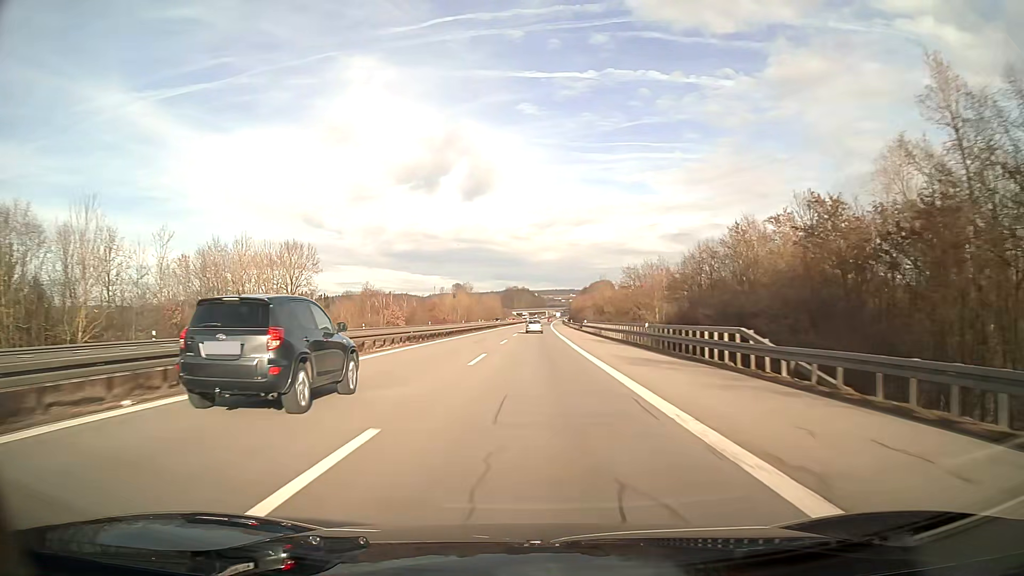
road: motorway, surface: asphalt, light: Day
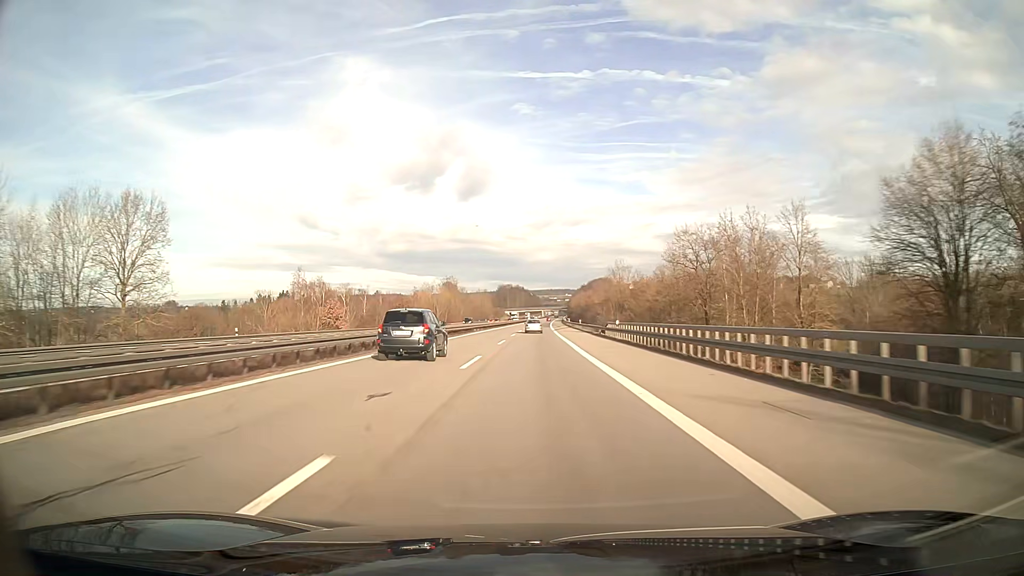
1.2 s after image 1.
(+0.1, +38.1) m; 0°
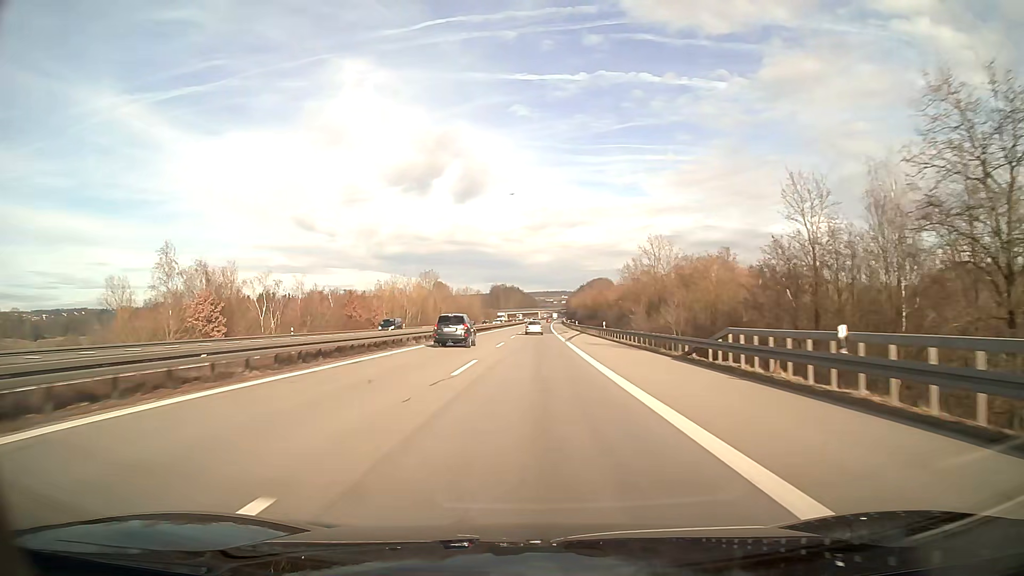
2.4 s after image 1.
(+0.1, +37.9) m; 0°
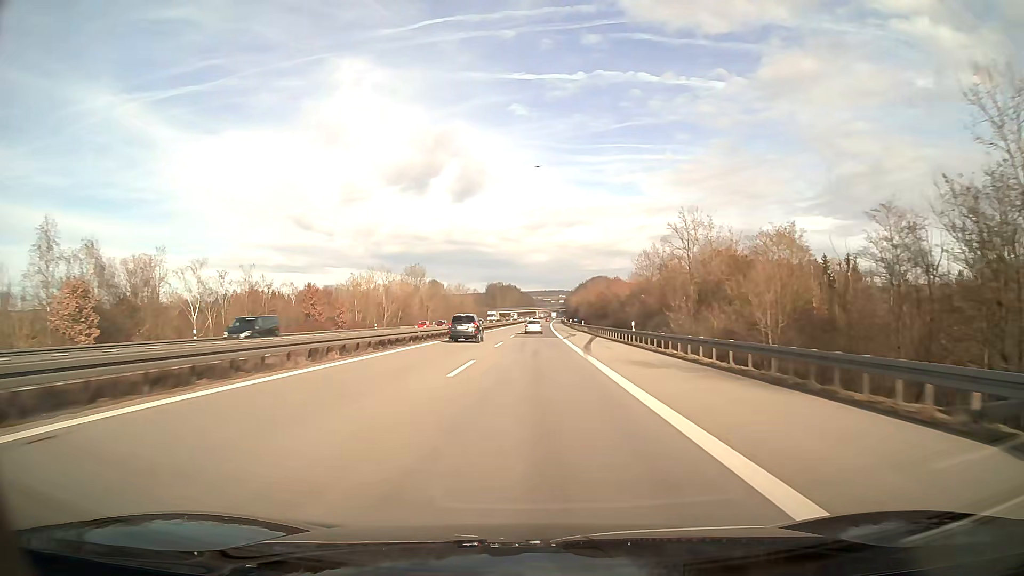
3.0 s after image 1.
(0.0, +19.0) m; 0°
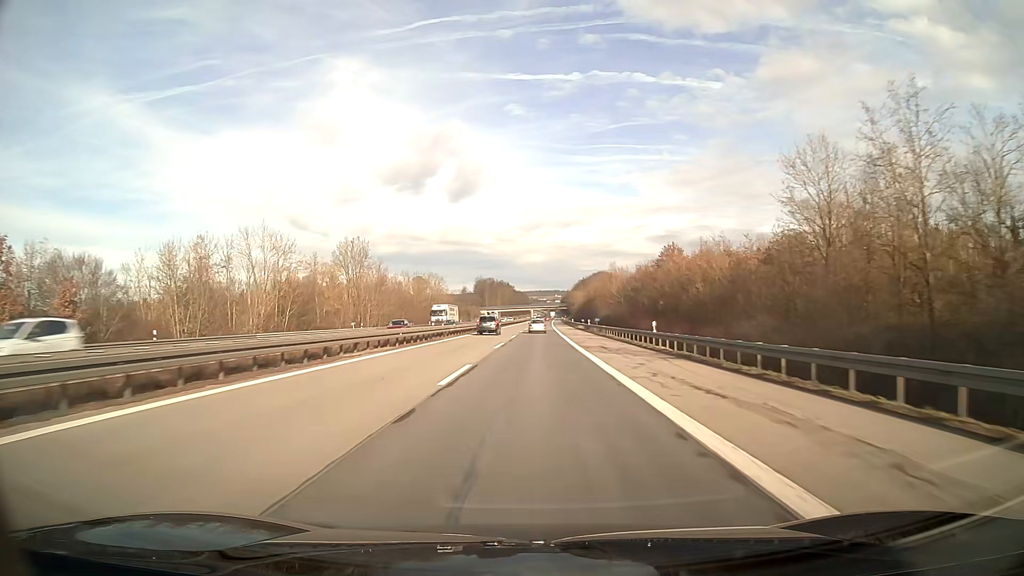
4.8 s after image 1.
(+0.2, +57.0) m; 0°
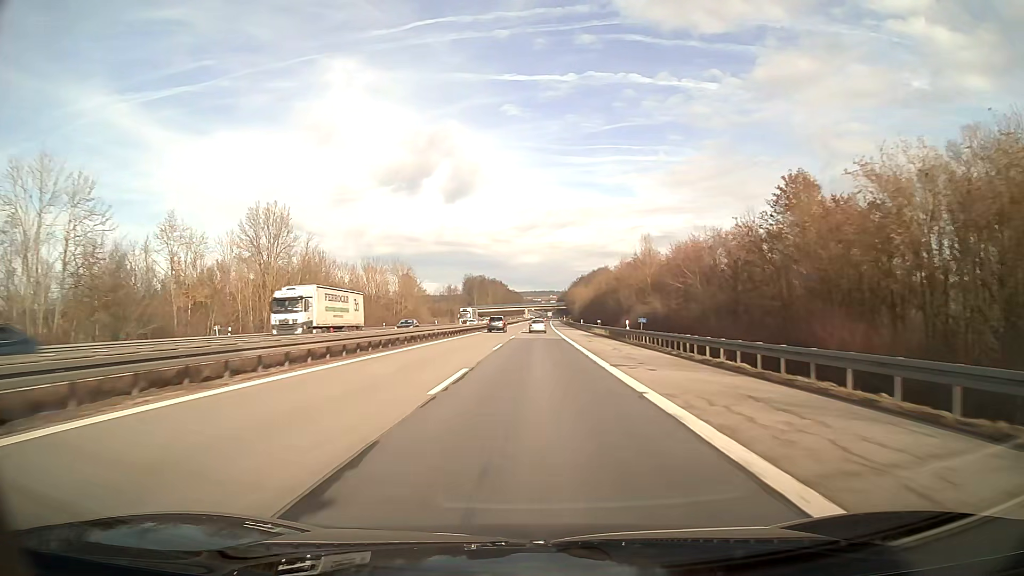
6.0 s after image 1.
(+0.2, +38.0) m; 0°
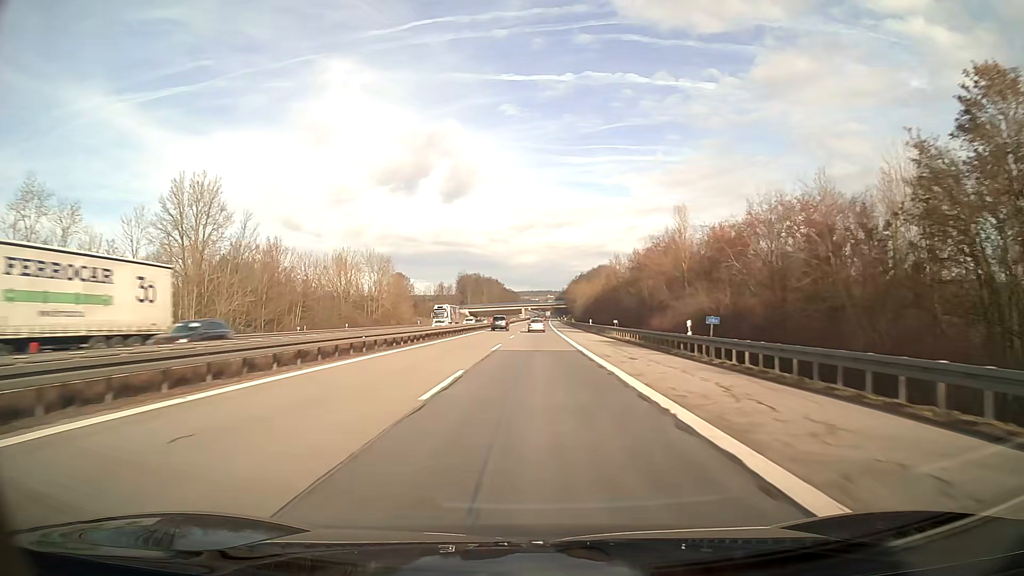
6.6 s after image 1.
(0.0, +19.0) m; 0°
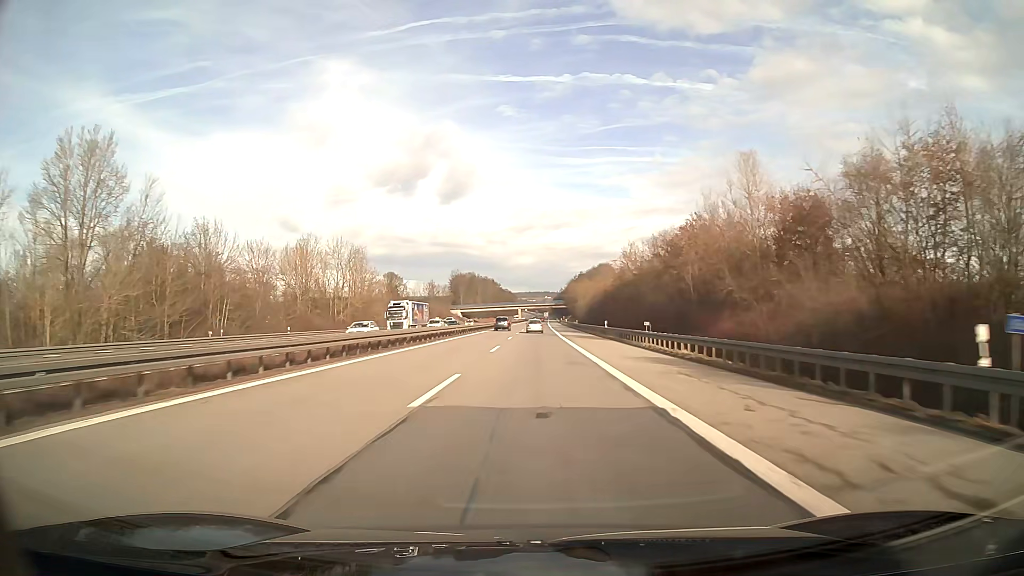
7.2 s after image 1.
(0.0, +19.0) m; 0°
